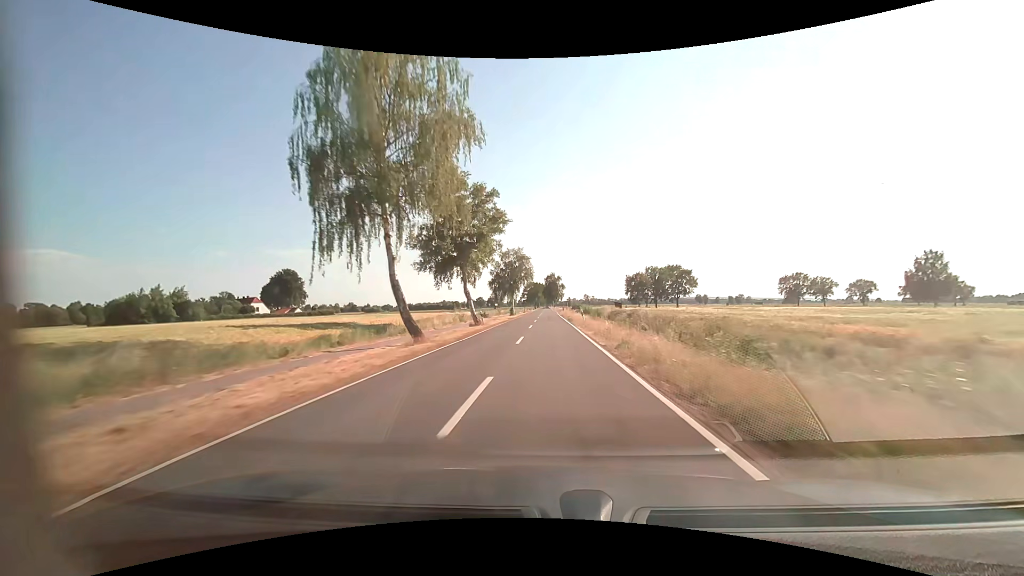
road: tertiary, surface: asphalt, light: Day
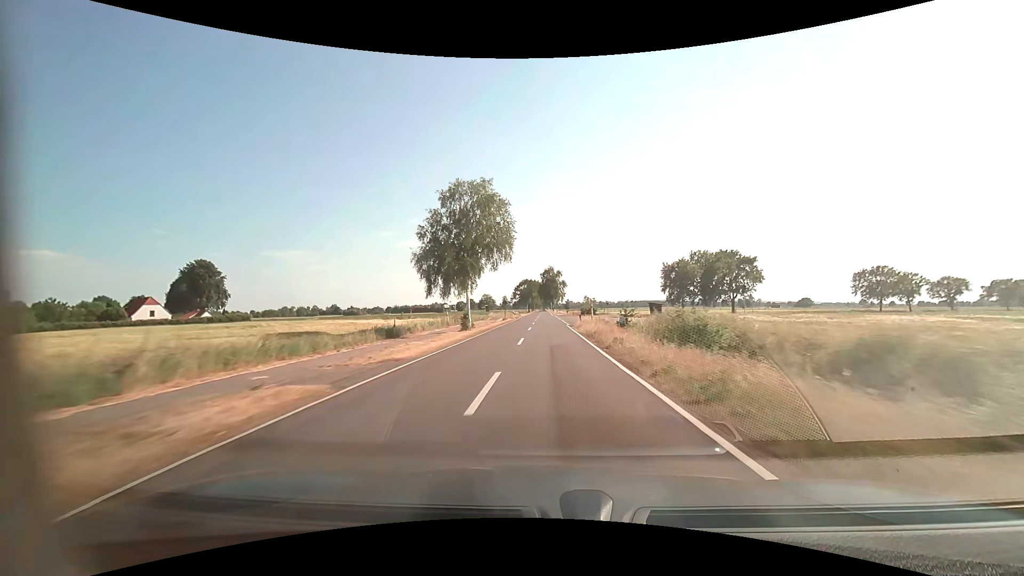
(+0.1, +47.4) m; 0°
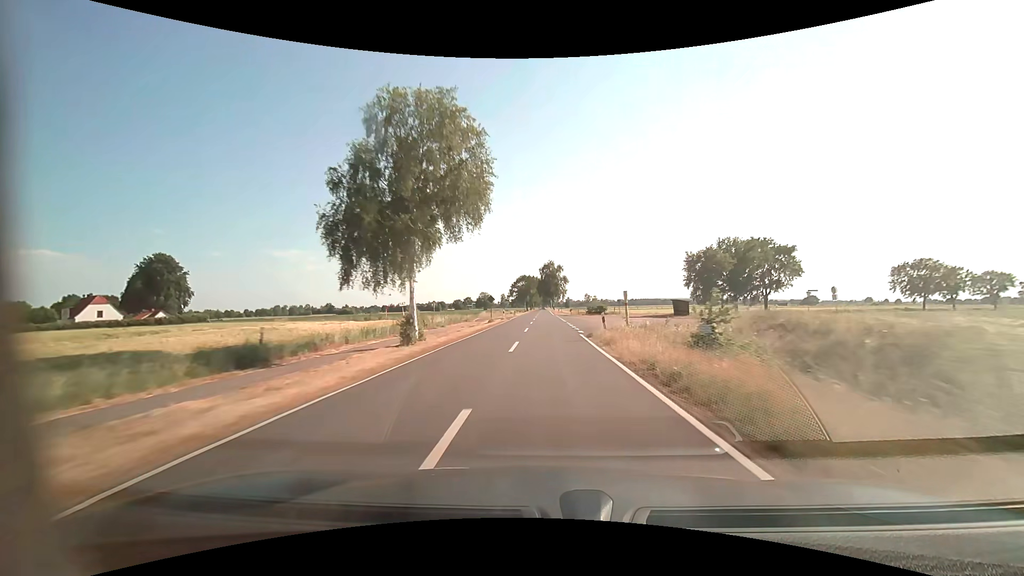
(0.0, +15.8) m; 0°
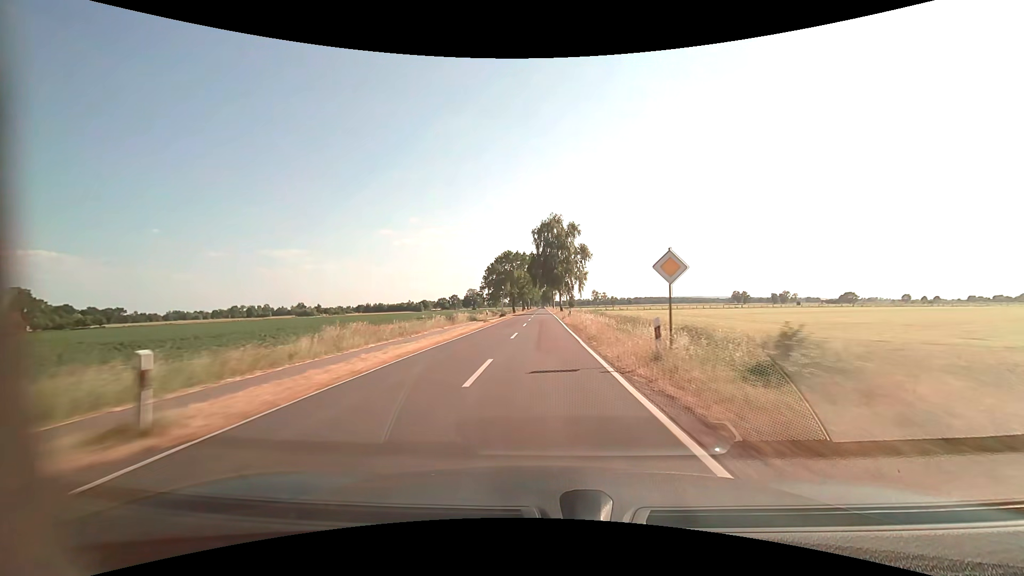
(0.0, +79.0) m; 0°
(0, +10) (0, +20) (0, +30) (0, +40) (0, +50) (0, +60) (0, +70) (0, +80) (0, +90) (0, +100) m
